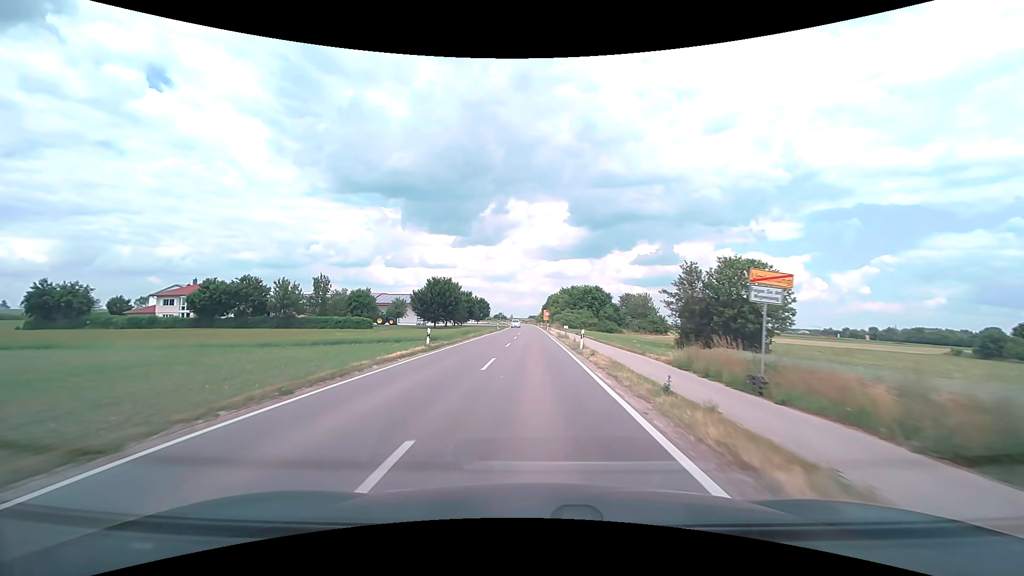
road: tertiary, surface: asphalt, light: Day
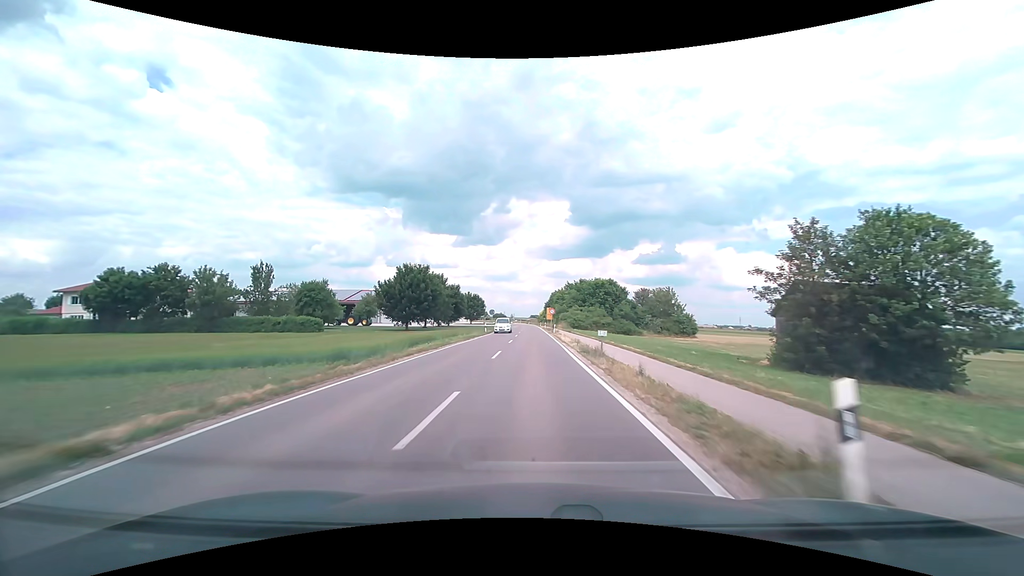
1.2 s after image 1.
(0.0, +20.4) m; 0°
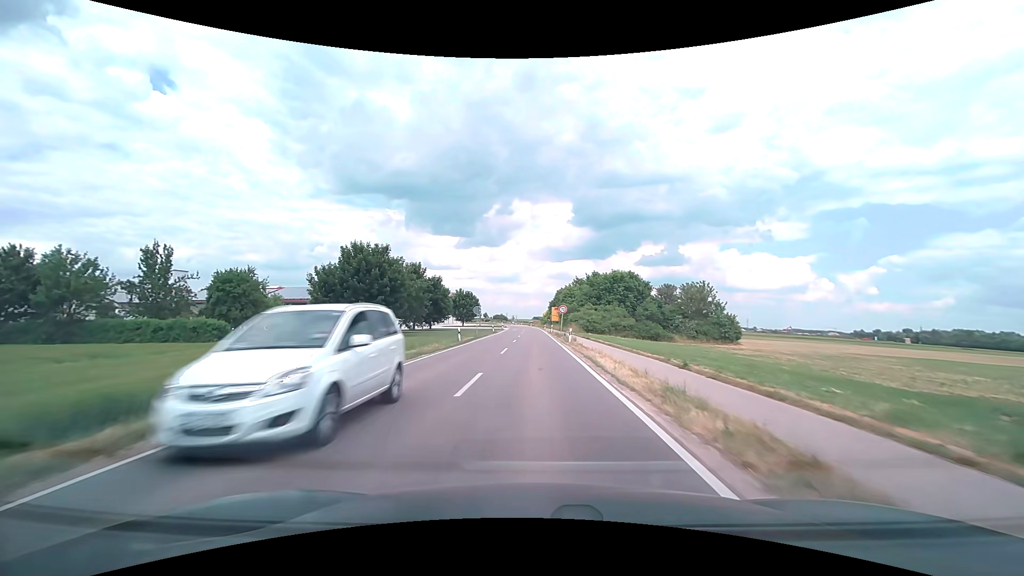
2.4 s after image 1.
(0.0, +20.6) m; 0°
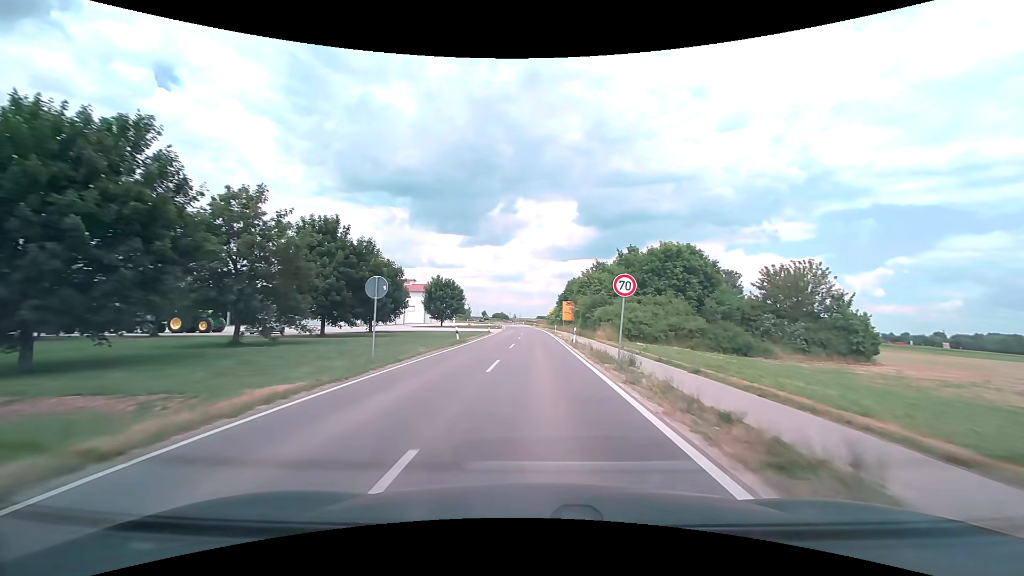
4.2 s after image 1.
(-0.1, +32.0) m; 0°
(0, +10) (0, +20) (0, +30) (0, +40) (0, +50) (0, +60) (-1, +70) (-1, +80) (-1, +90) (-2, +100) m
